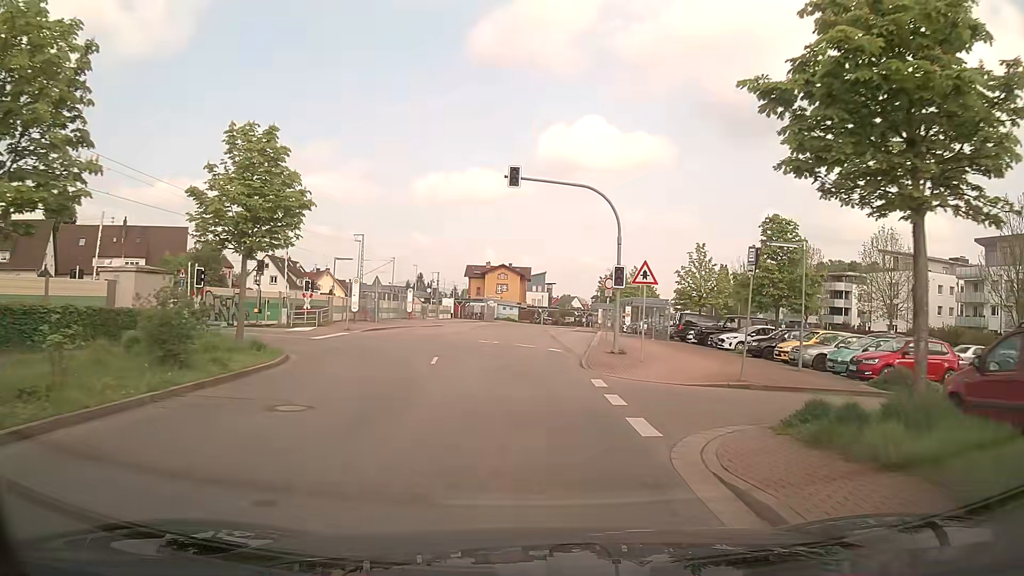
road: unclassified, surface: asphalt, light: Day
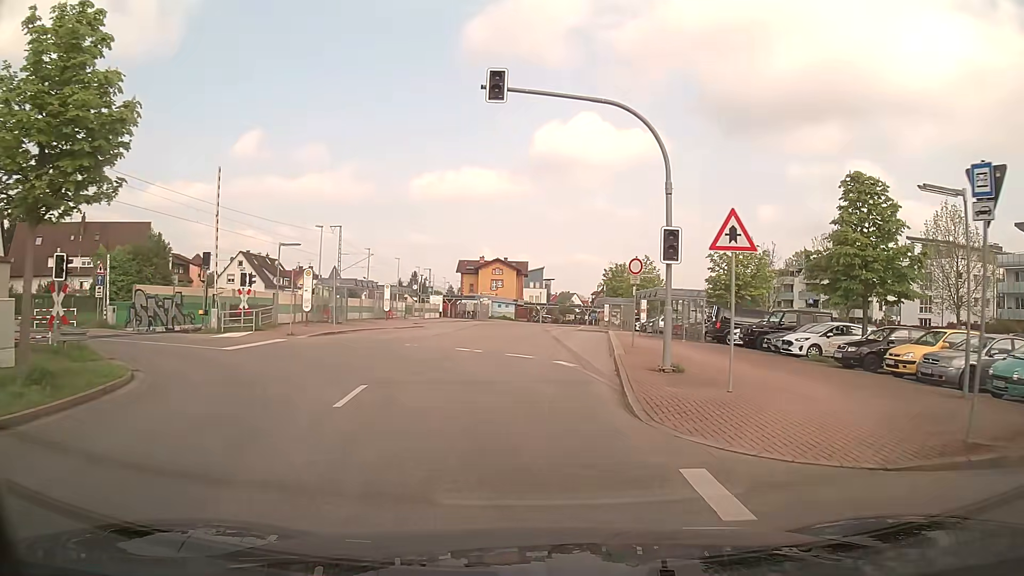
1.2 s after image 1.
(0.0, +9.3) m; +1°
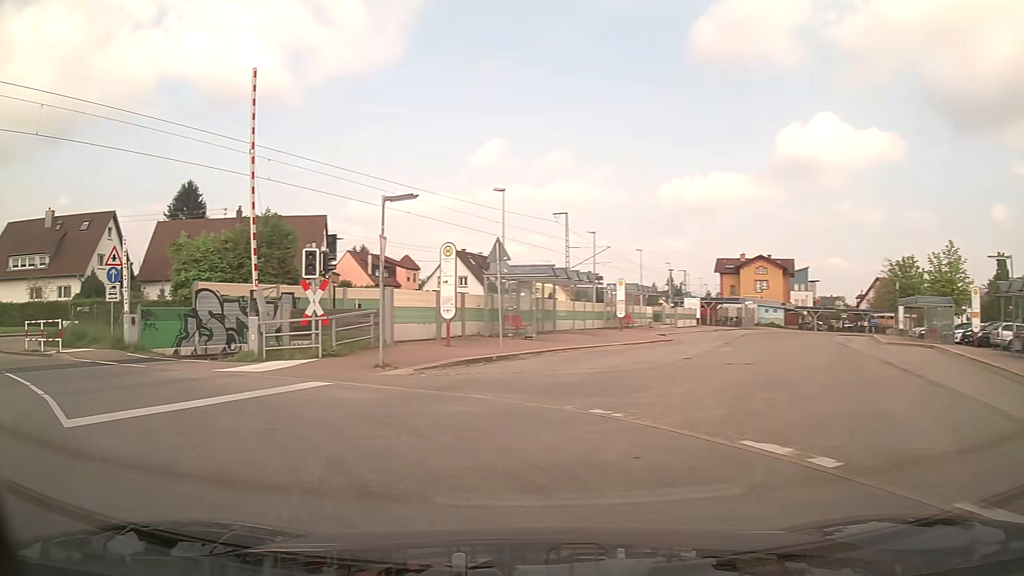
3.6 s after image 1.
(-1.5, +16.5) m; -21°
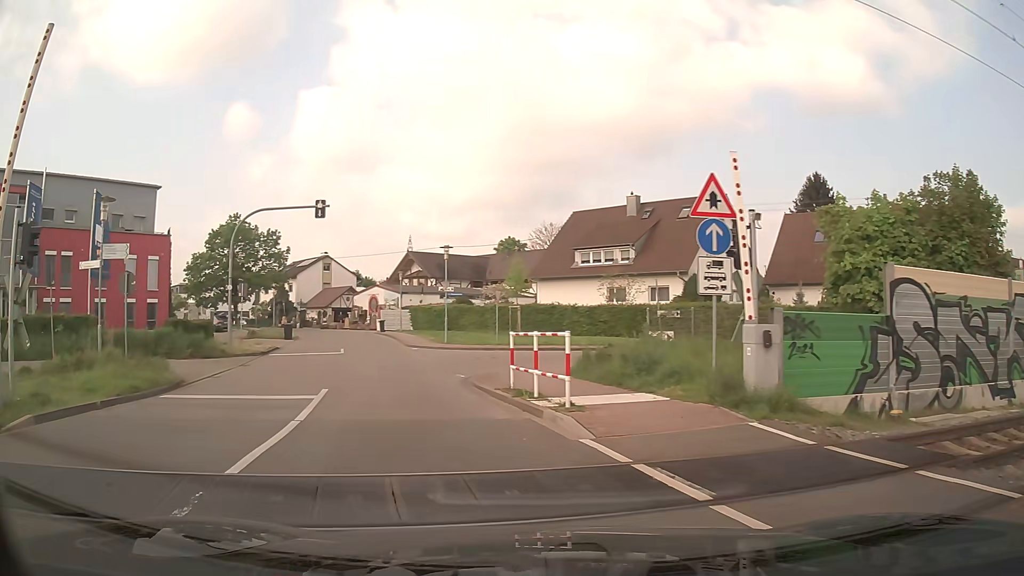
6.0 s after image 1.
(-6.5, +11.7) m; -54°
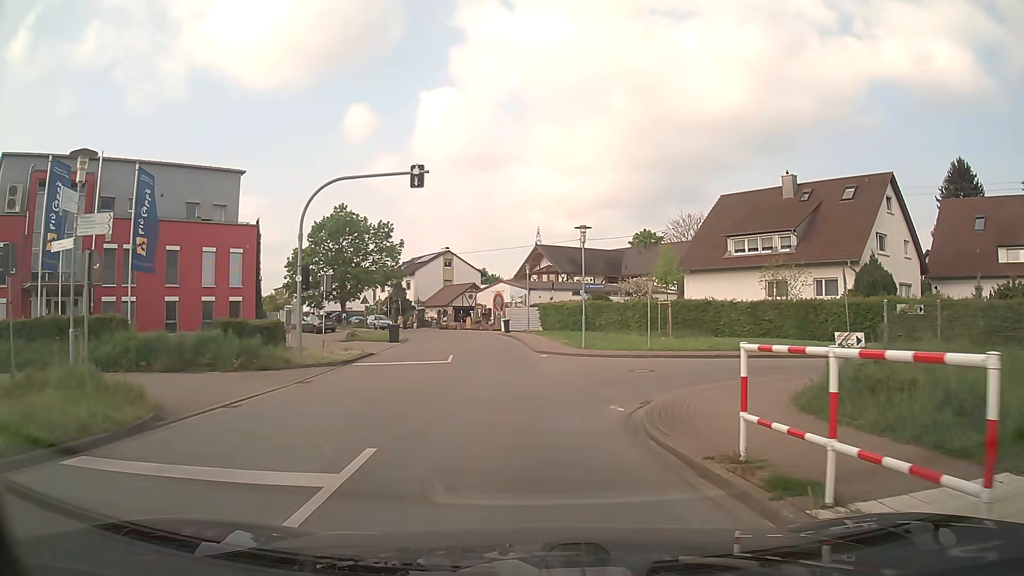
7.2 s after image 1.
(-0.8, +6.6) m; -11°
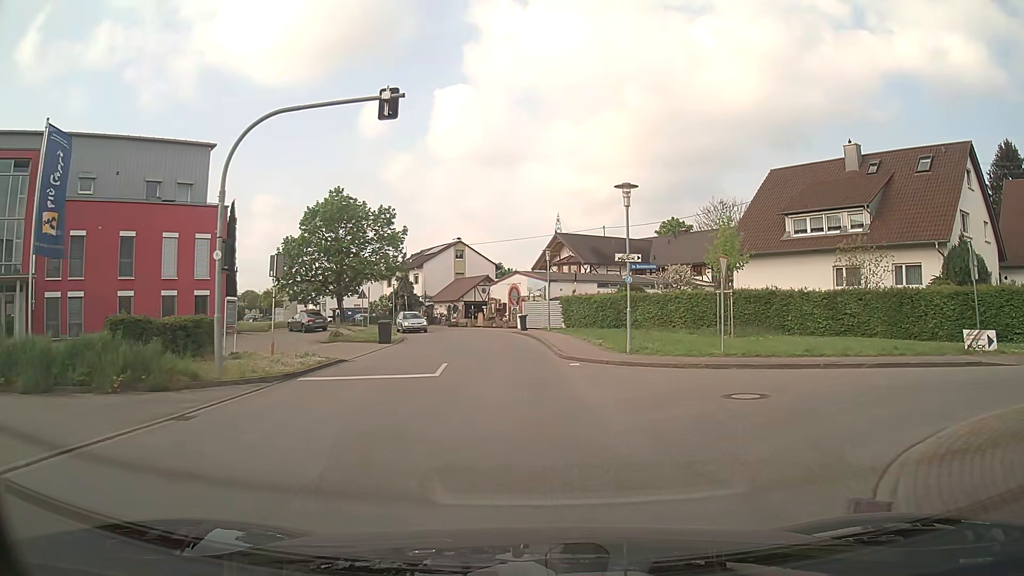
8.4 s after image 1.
(-0.1, +7.3) m; -2°
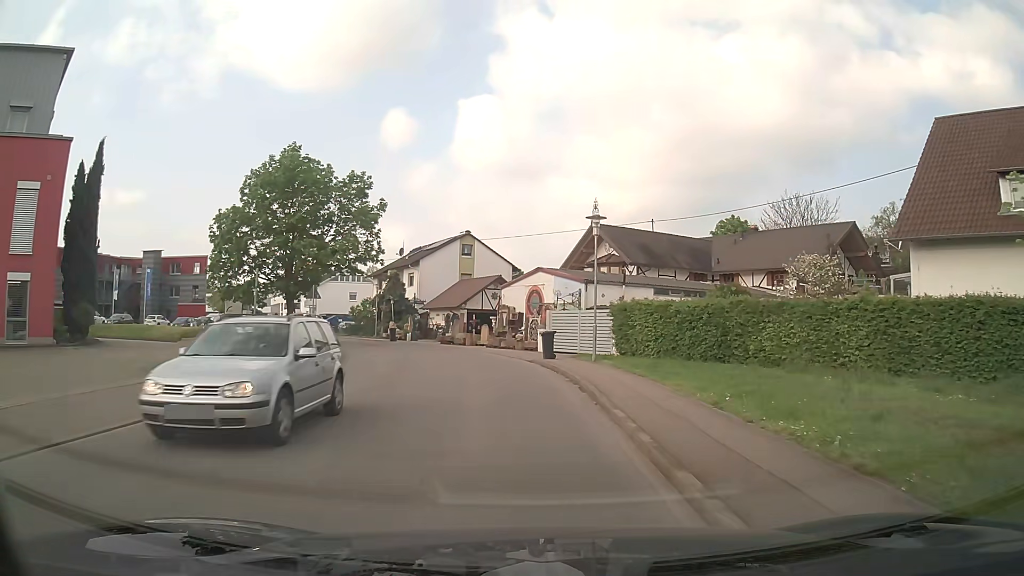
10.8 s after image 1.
(-0.1, +17.1) m; -1°
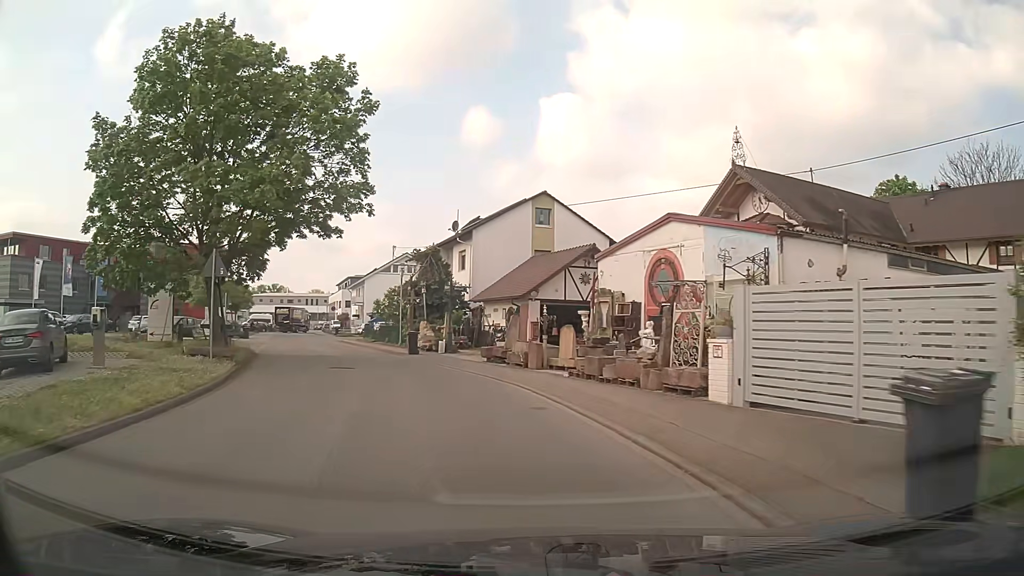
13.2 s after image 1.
(-0.8, +19.6) m; -8°
(-1, +10) (-3, +20) (-7, +29) (-10, +38) (-14, +48) (-17, +57) (-21, +66) (-25, +76) (-28, +85) (-34, +93) m
